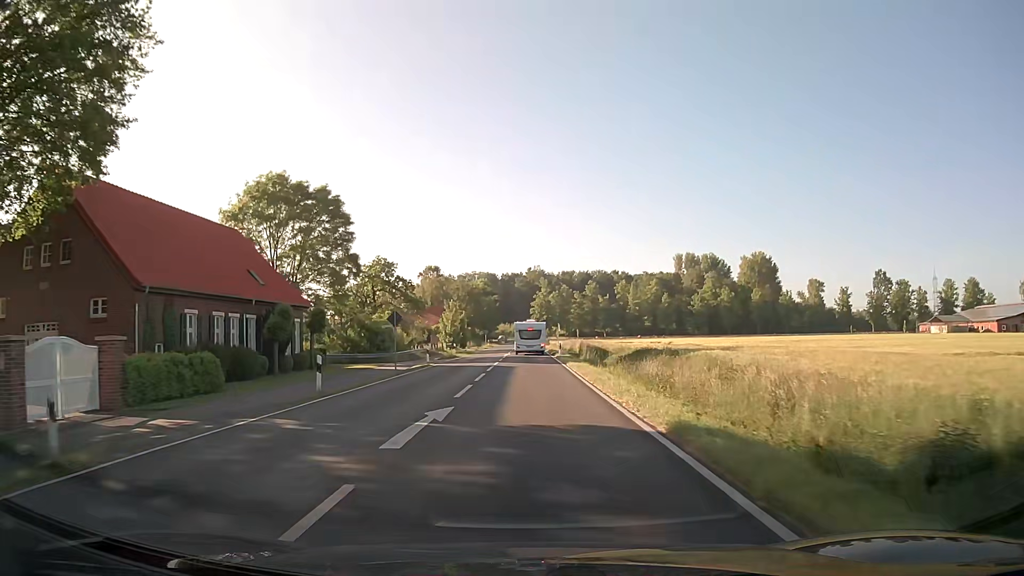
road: secondary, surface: asphalt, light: Day
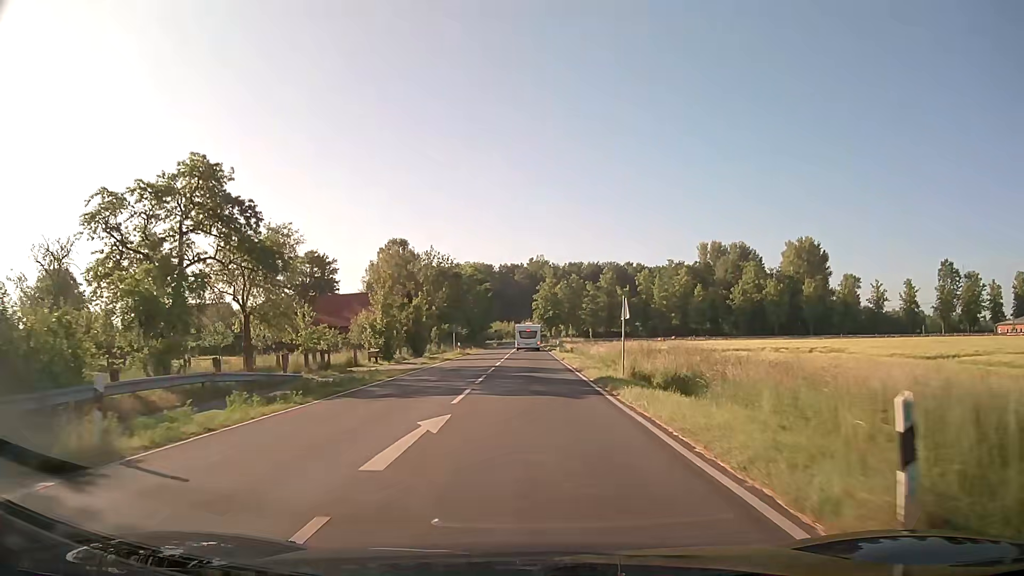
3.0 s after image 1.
(-0.3, +44.1) m; 0°
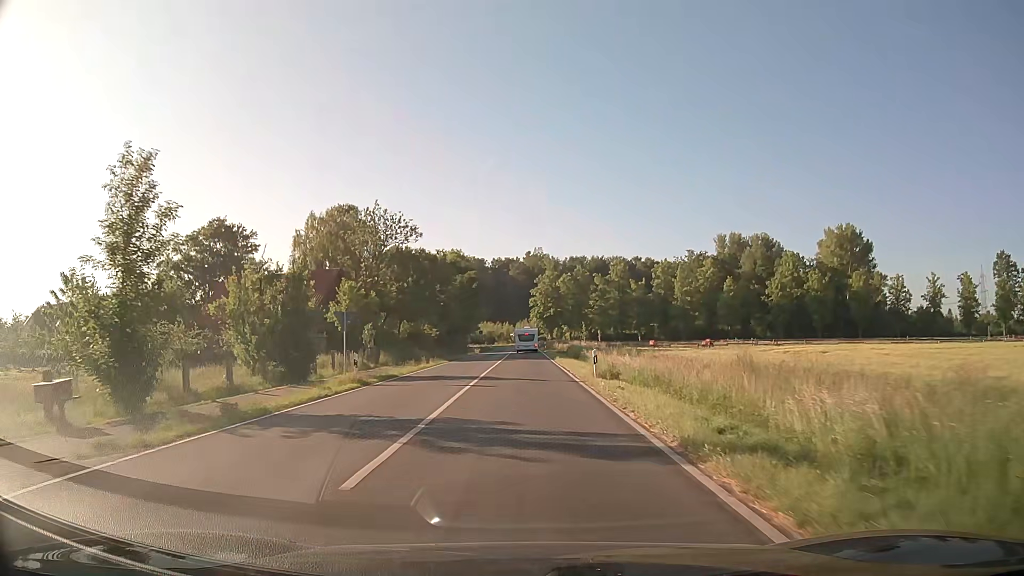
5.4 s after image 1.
(+0.2, +31.9) m; 0°
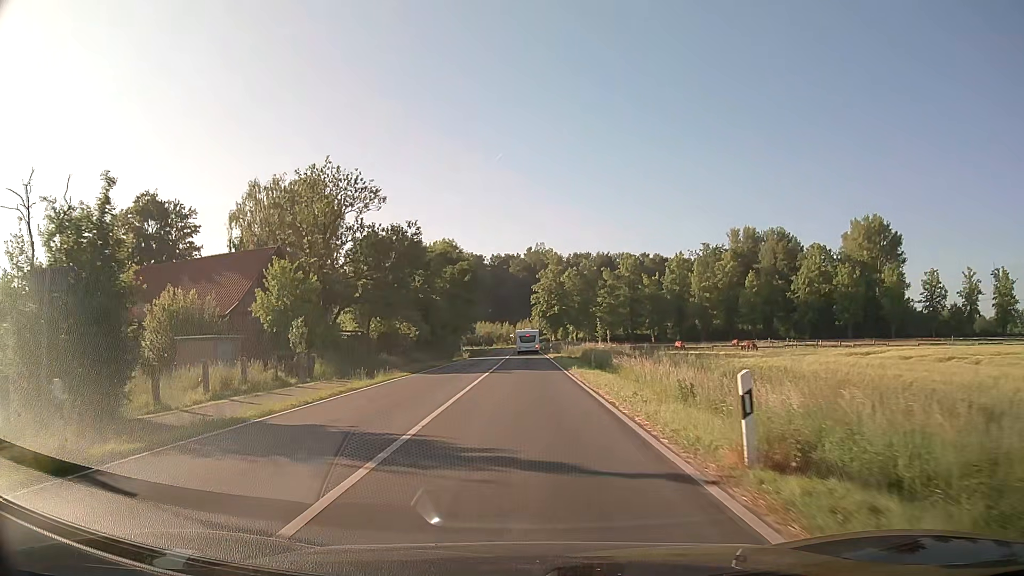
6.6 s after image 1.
(0.0, +15.5) m; 0°
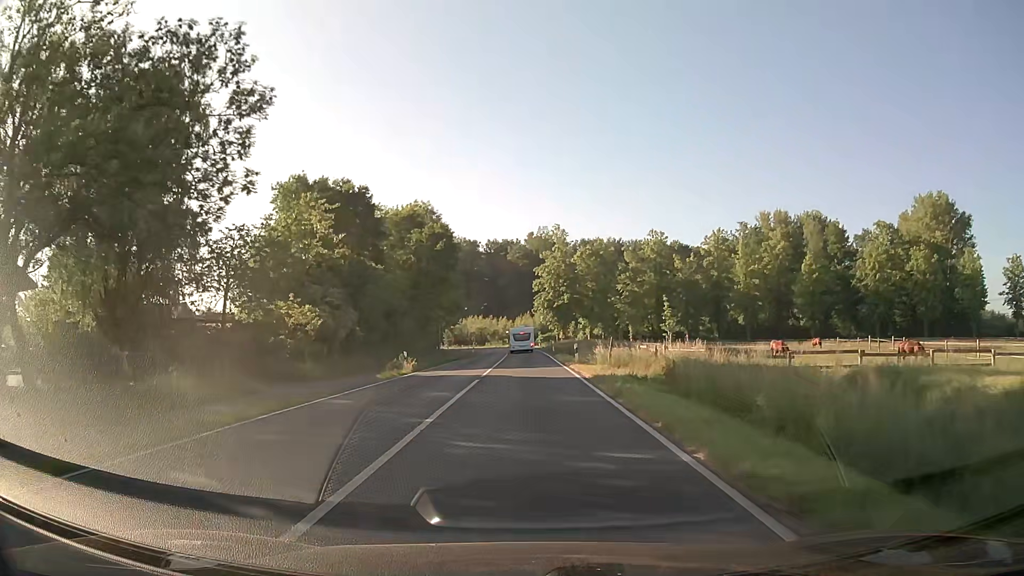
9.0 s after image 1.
(-0.2, +30.7) m; 0°
